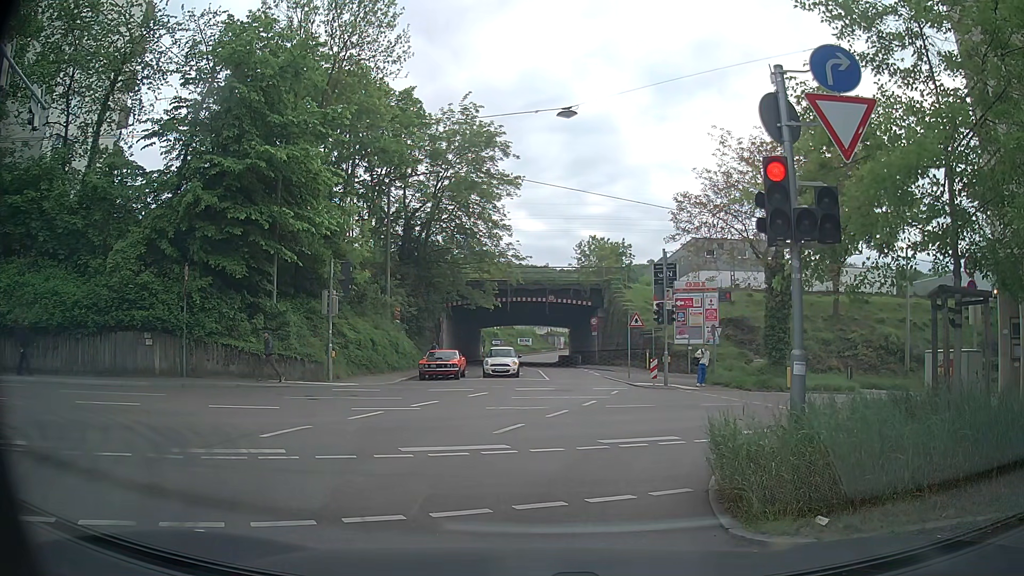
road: residential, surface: asphalt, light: Day
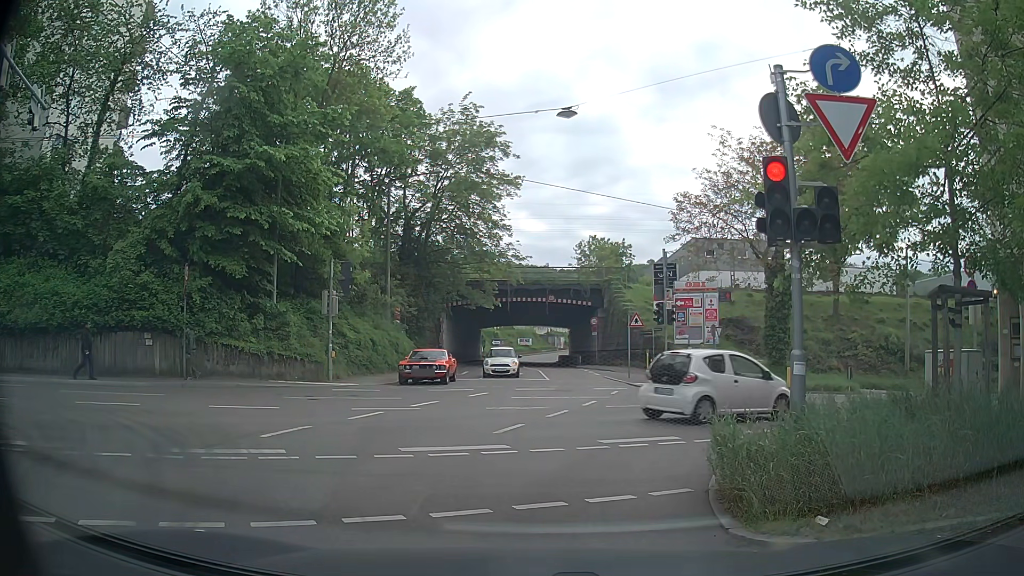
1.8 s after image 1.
(0.0, 0.0) m; 0°
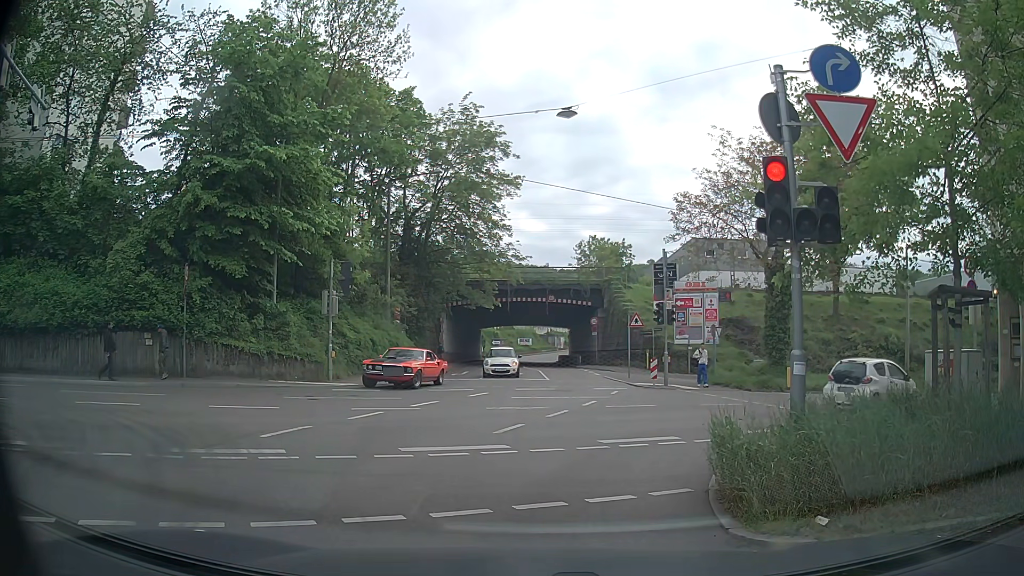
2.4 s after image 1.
(0.0, 0.0) m; 0°
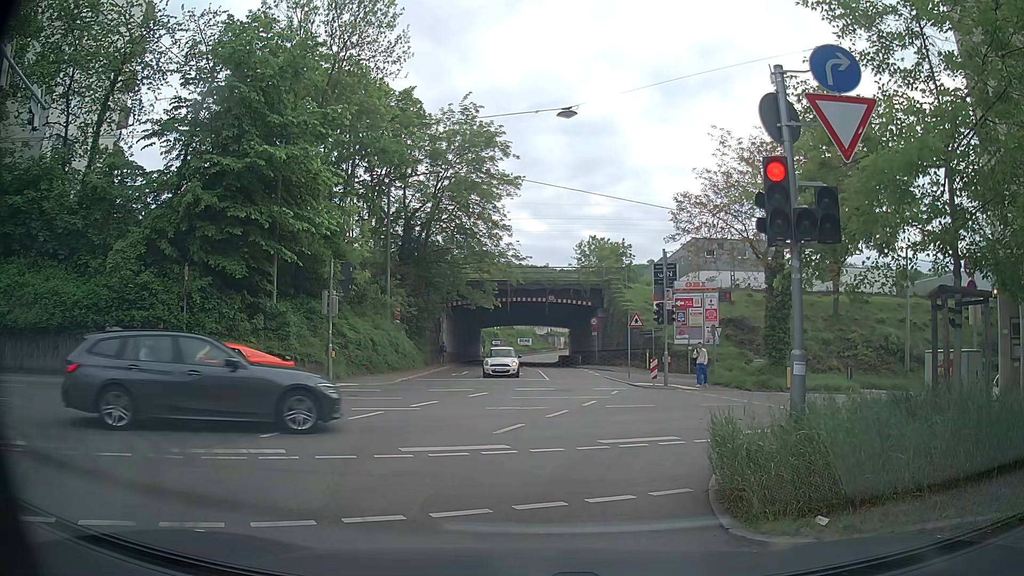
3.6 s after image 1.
(0.0, 0.0) m; 0°
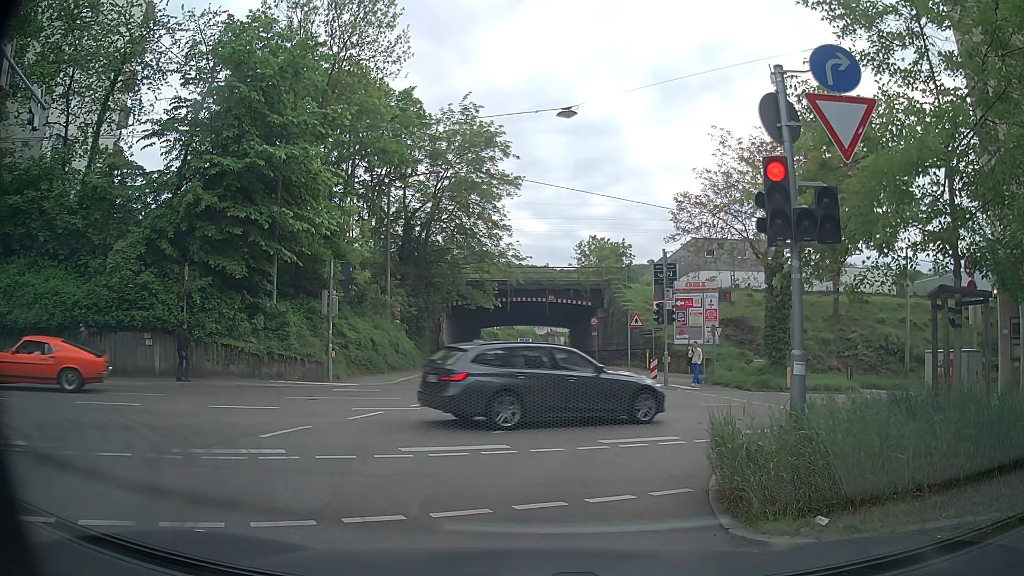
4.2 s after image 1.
(0.0, 0.0) m; 0°
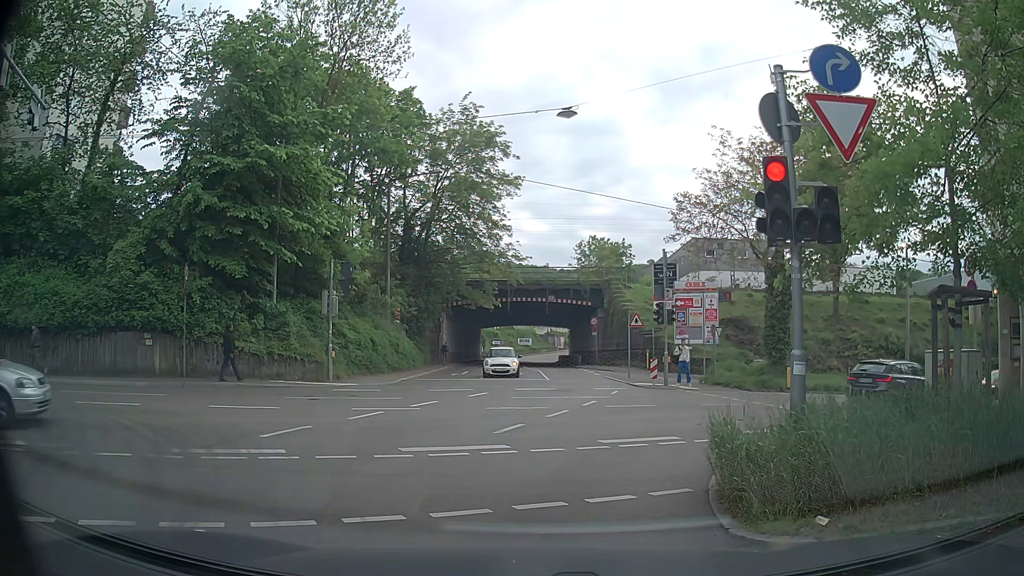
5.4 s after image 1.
(0.0, 0.0) m; 0°
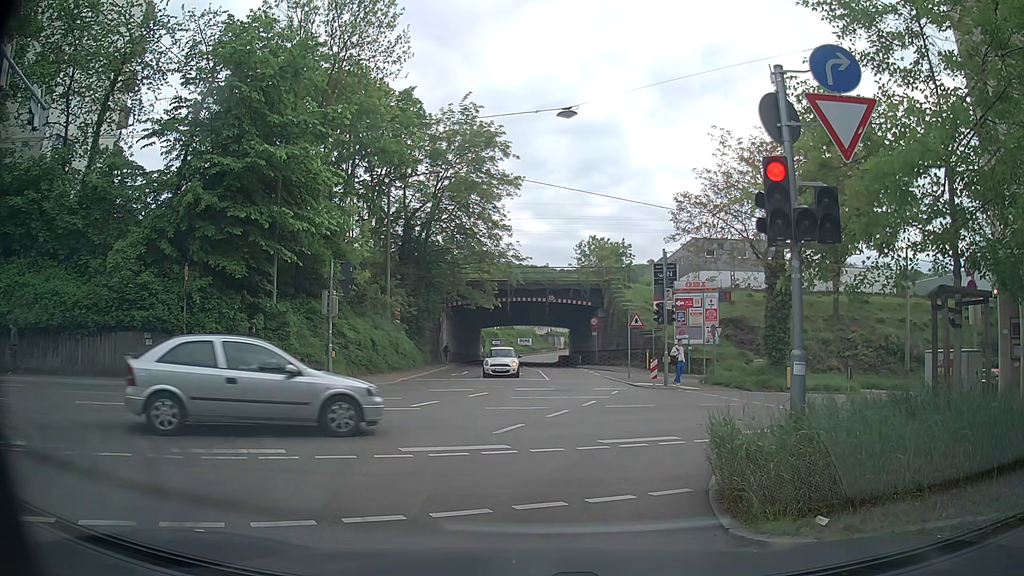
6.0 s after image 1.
(0.0, 0.0) m; 0°
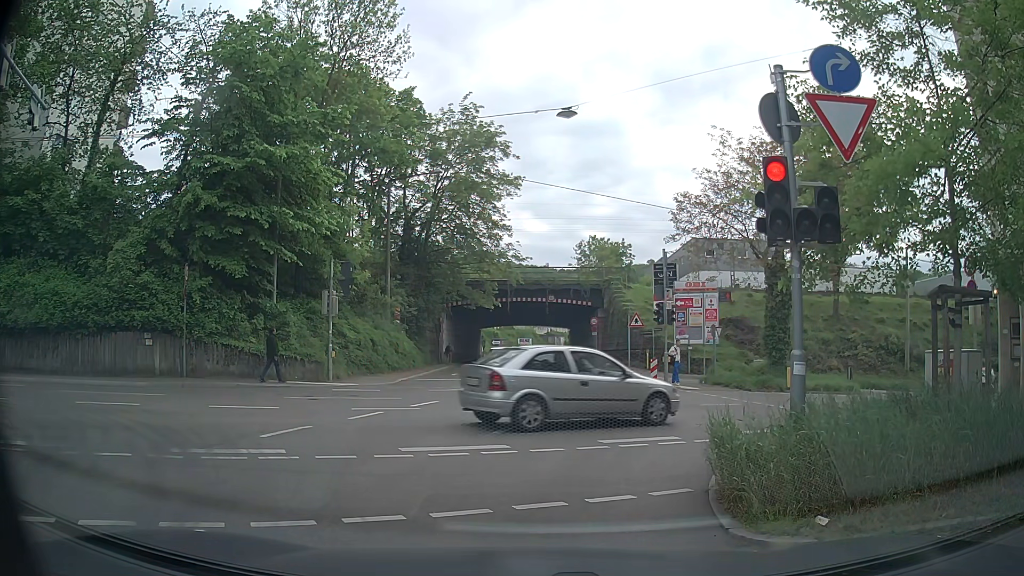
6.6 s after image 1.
(0.0, 0.0) m; 0°
